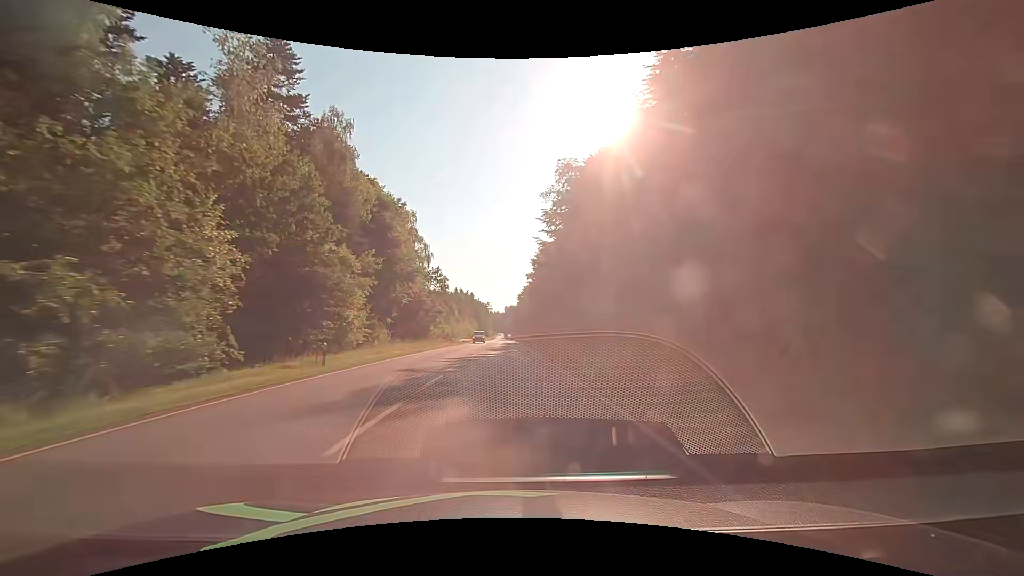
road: secondary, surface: asphalt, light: Day
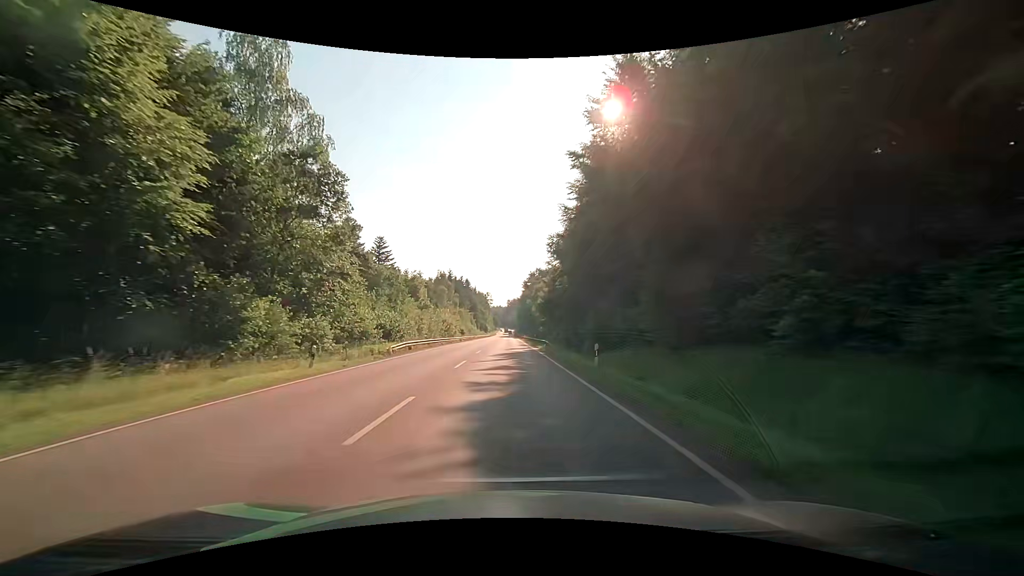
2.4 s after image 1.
(+0.3, +48.1) m; 0°
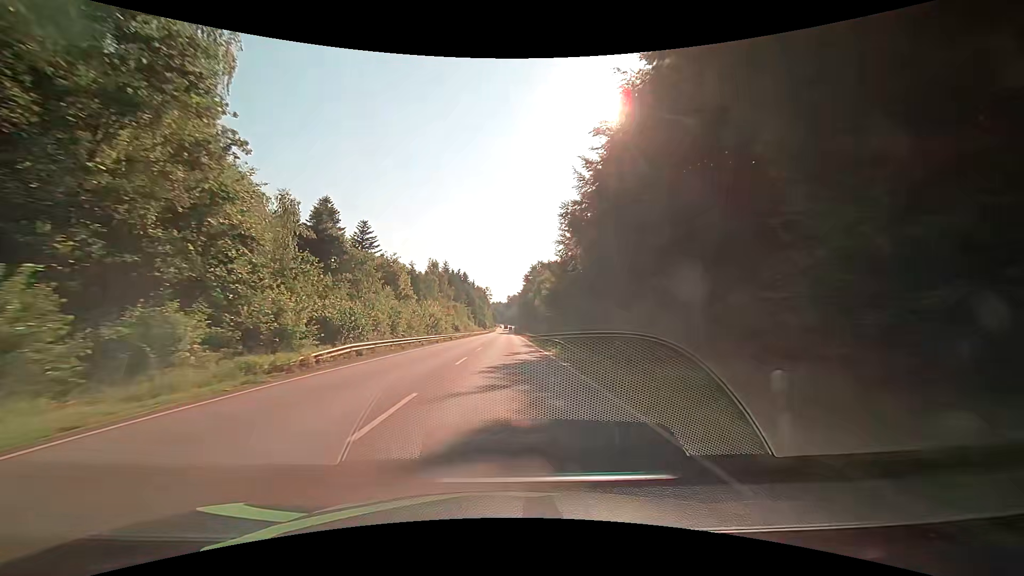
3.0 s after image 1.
(+0.1, +12.0) m; 0°
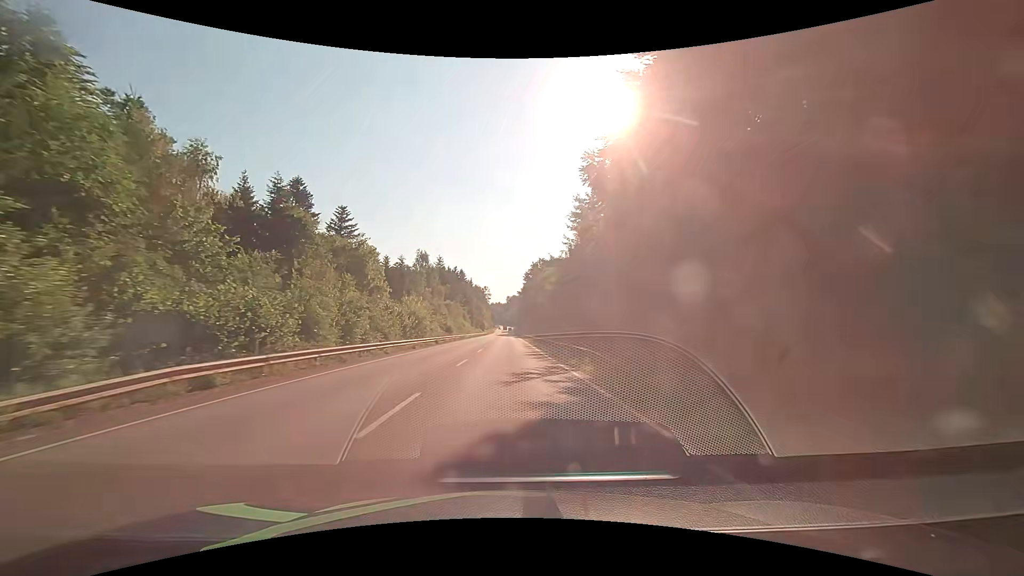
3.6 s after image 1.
(0.0, +11.8) m; 0°
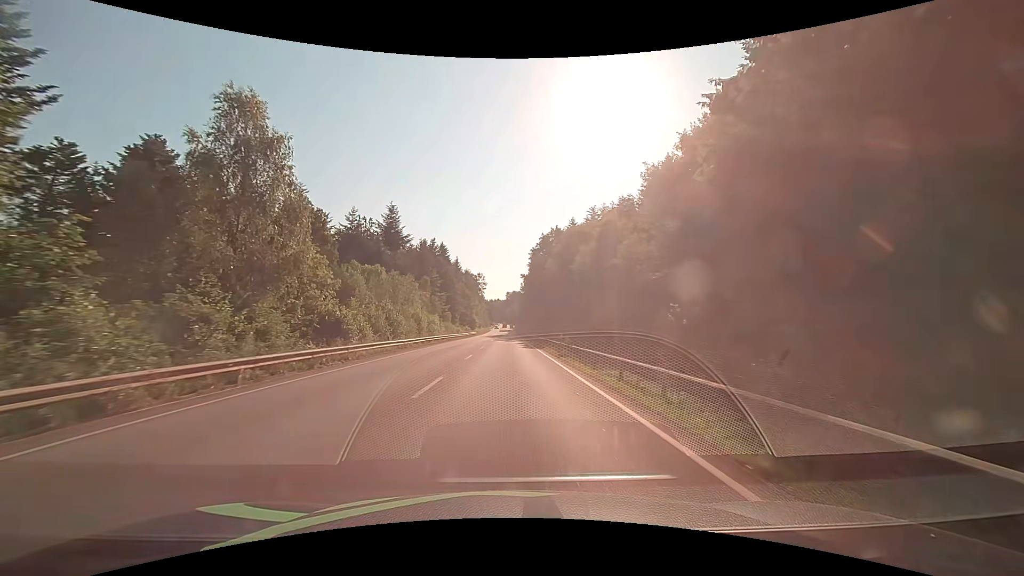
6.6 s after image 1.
(+0.2, +56.8) m; 0°
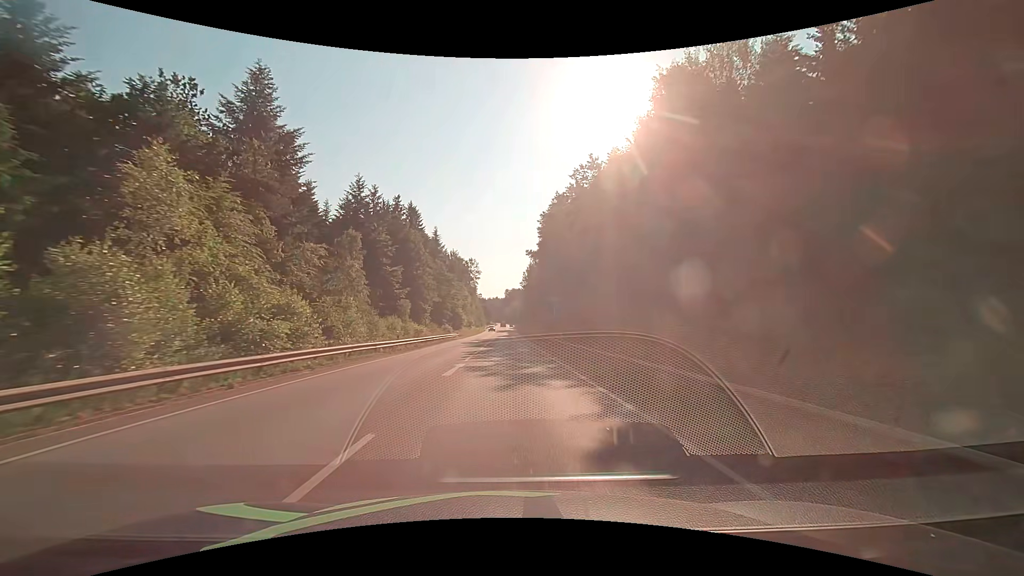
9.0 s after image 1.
(+0.2, +44.0) m; +1°
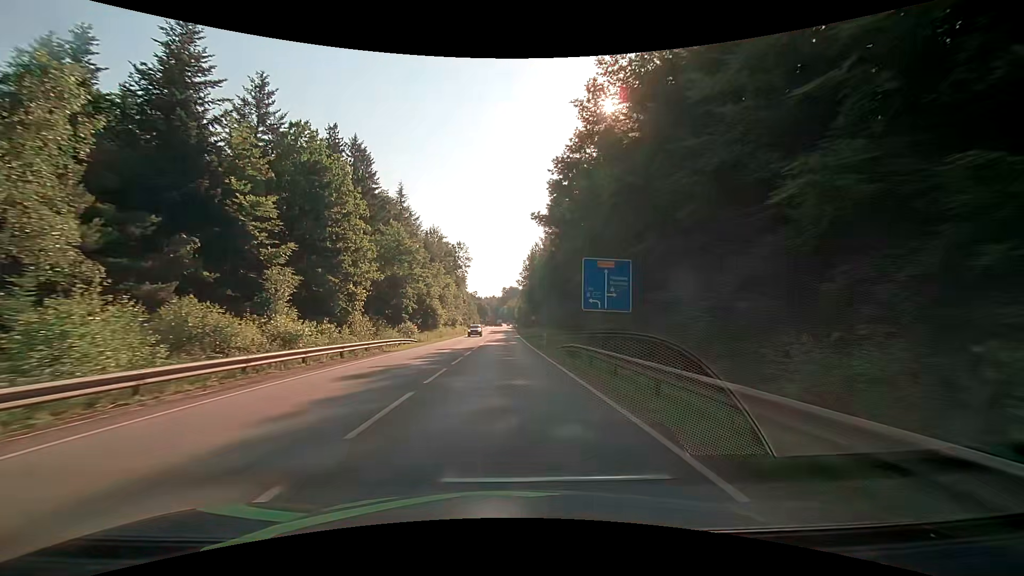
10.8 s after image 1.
(+0.1, +32.5) m; 0°
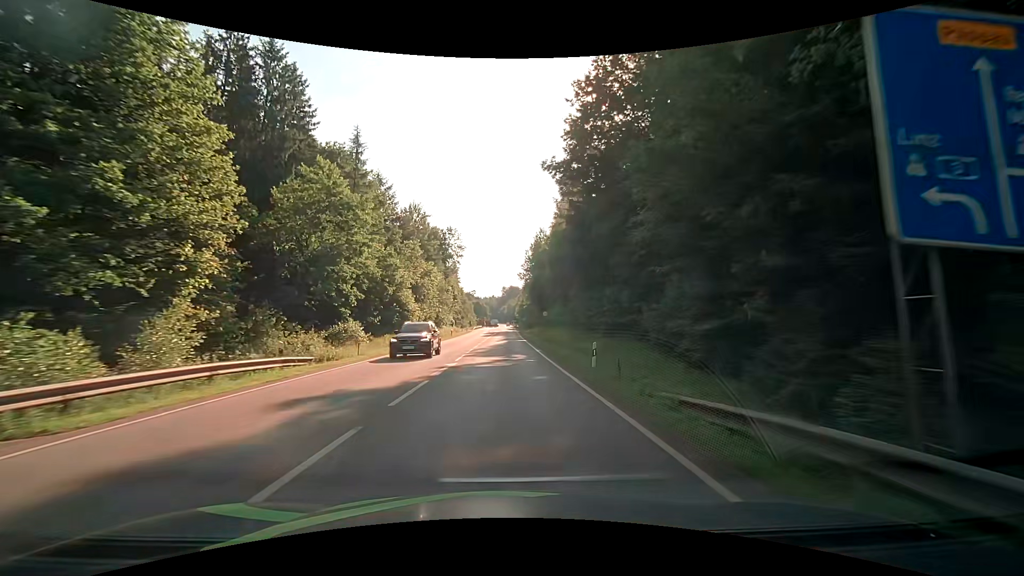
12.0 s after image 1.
(0.0, +21.6) m; 0°
(0, +10) (0, +20) (0, +30) (0, +40) (0, +50) (0, +60) (0, +70) (0, +80) (0, +90) (0, +100) m
